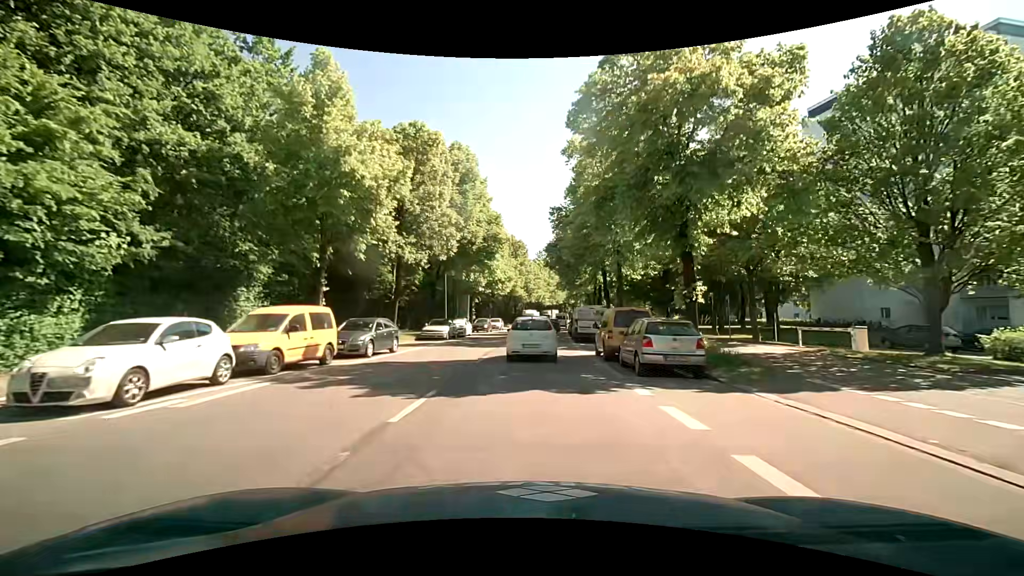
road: secondary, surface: asphalt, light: Day
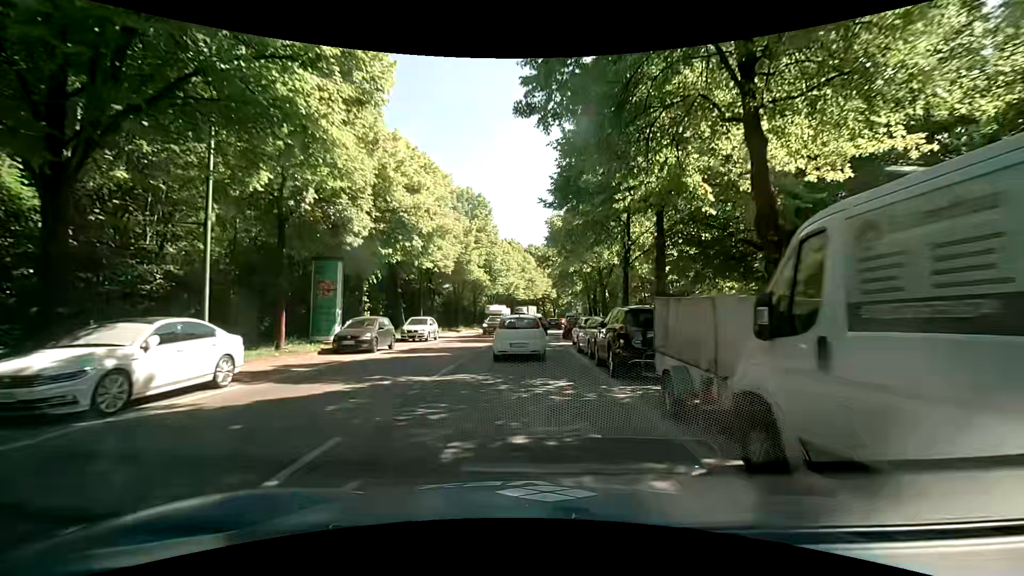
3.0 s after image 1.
(+0.9, +30.8) m; +3°
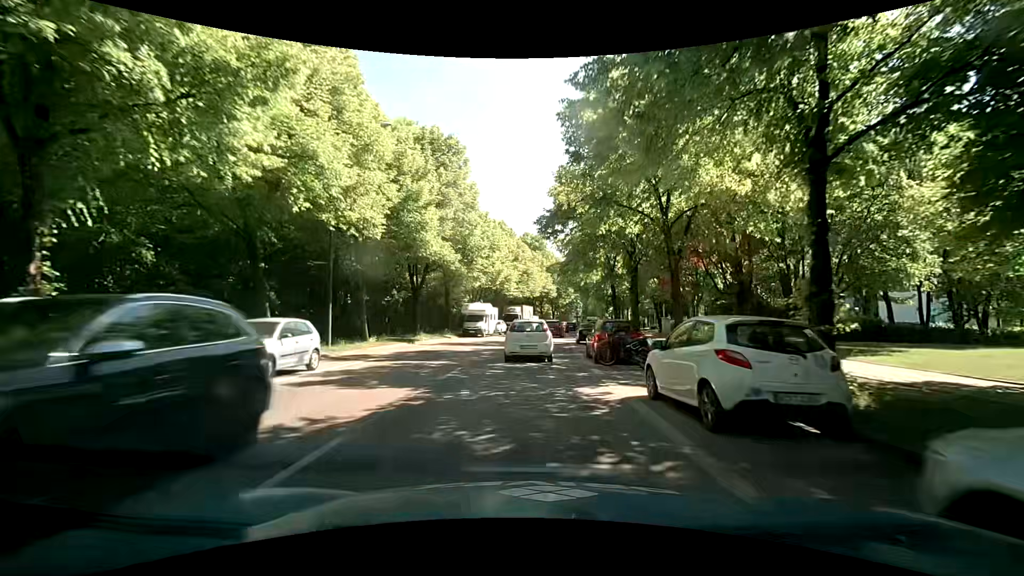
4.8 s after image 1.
(0.0, +17.9) m; 0°
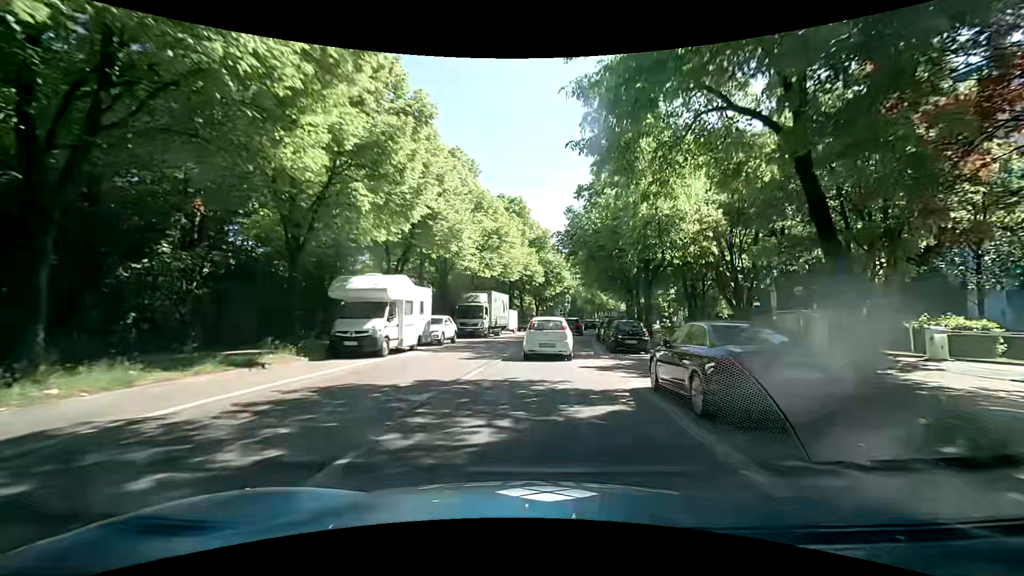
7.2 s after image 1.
(+0.5, +26.6) m; +3°
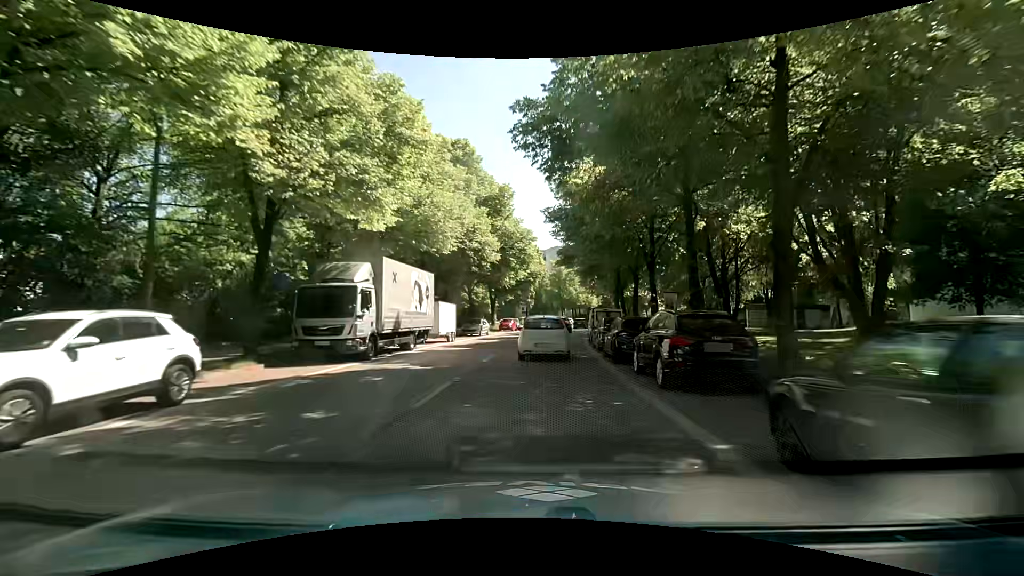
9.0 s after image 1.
(+0.7, +19.9) m; +3°
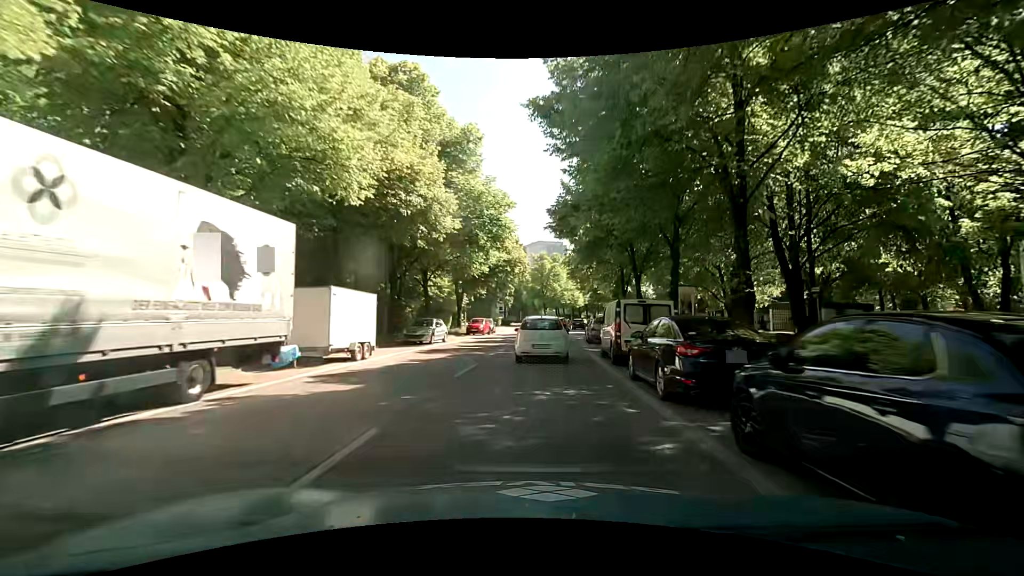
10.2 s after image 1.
(+0.4, +12.9) m; +3°
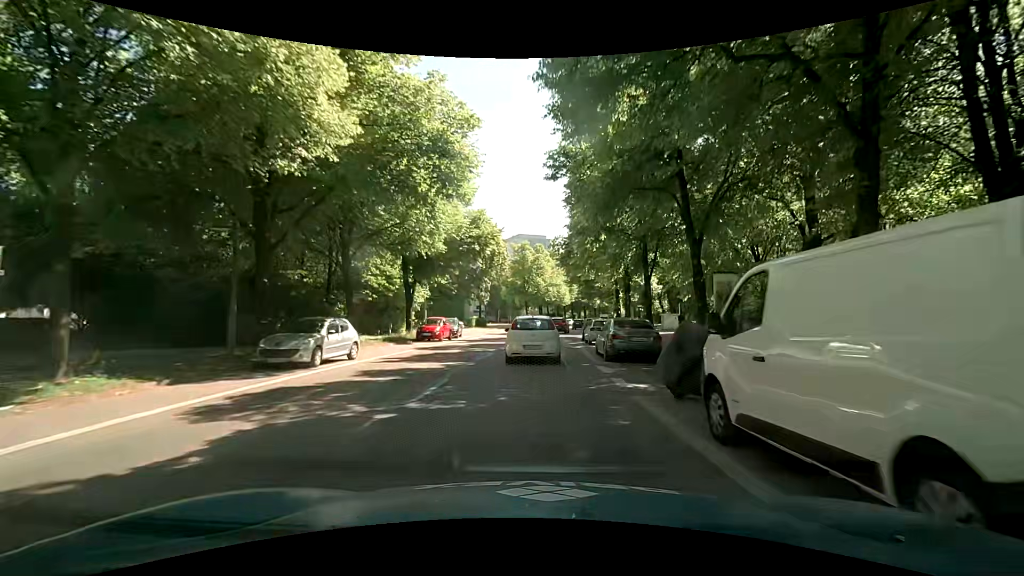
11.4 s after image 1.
(+0.3, +12.7) m; +2°
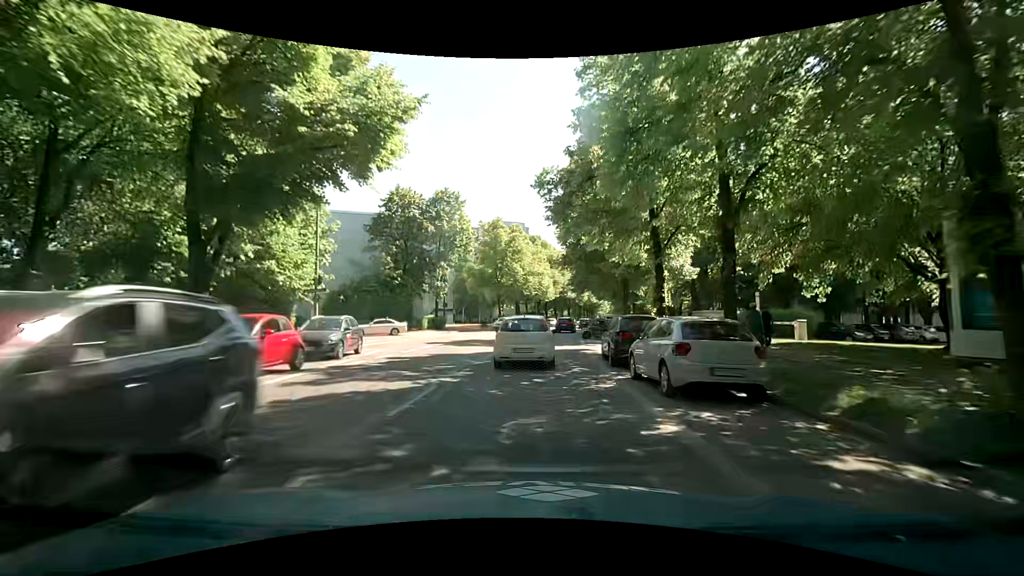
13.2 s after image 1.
(+0.5, +19.3) m; +3°
(0, +10) (0, +20) (+1, +30) (+2, +40) (+3, +50) (+5, +60) (+6, +70) (+8, +79) (+10, +89) (+13, +99) m
